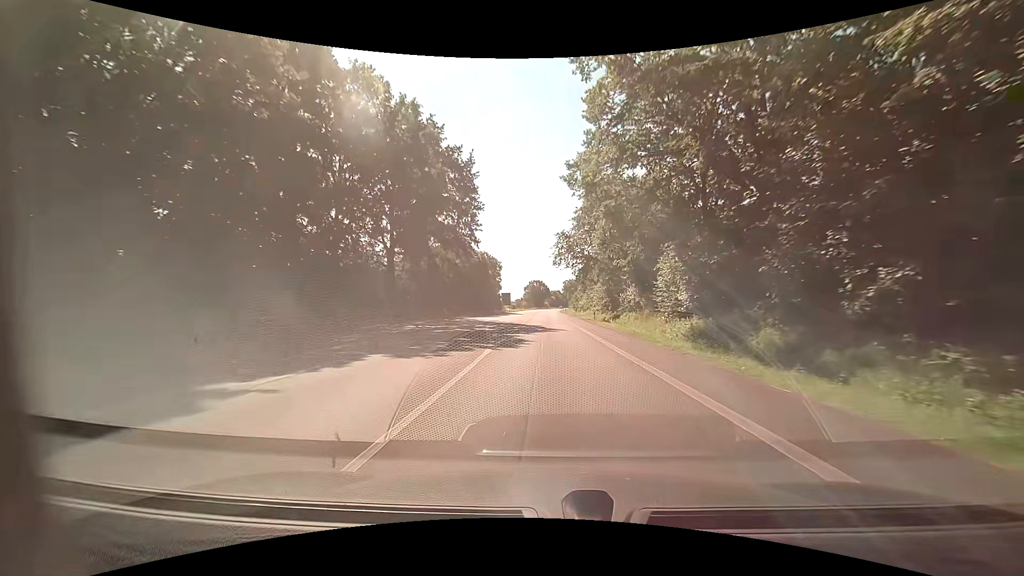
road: primary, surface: asphalt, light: Day
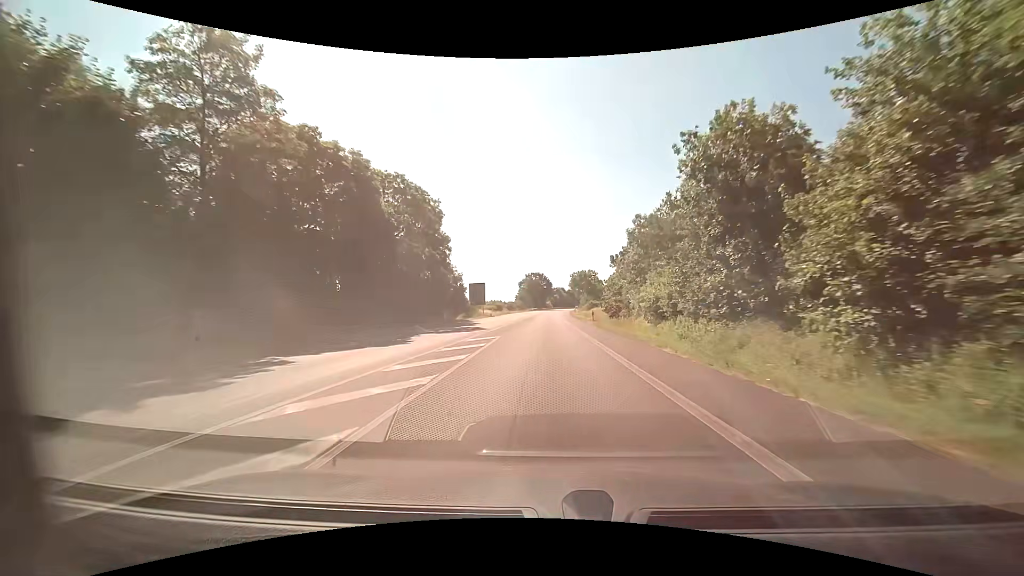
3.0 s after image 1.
(-0.6, +56.5) m; -1°
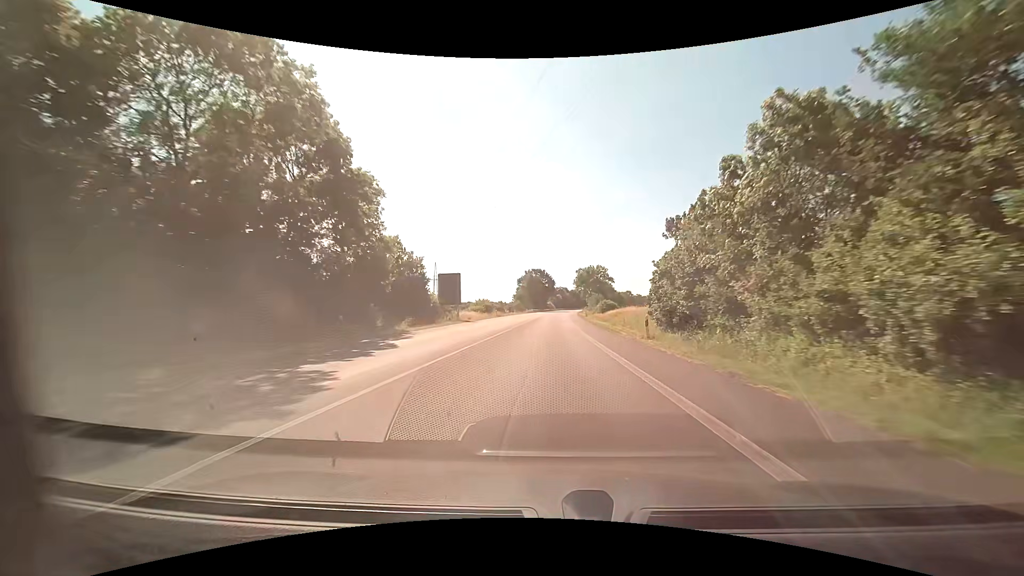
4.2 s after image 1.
(+0.2, +22.6) m; 0°
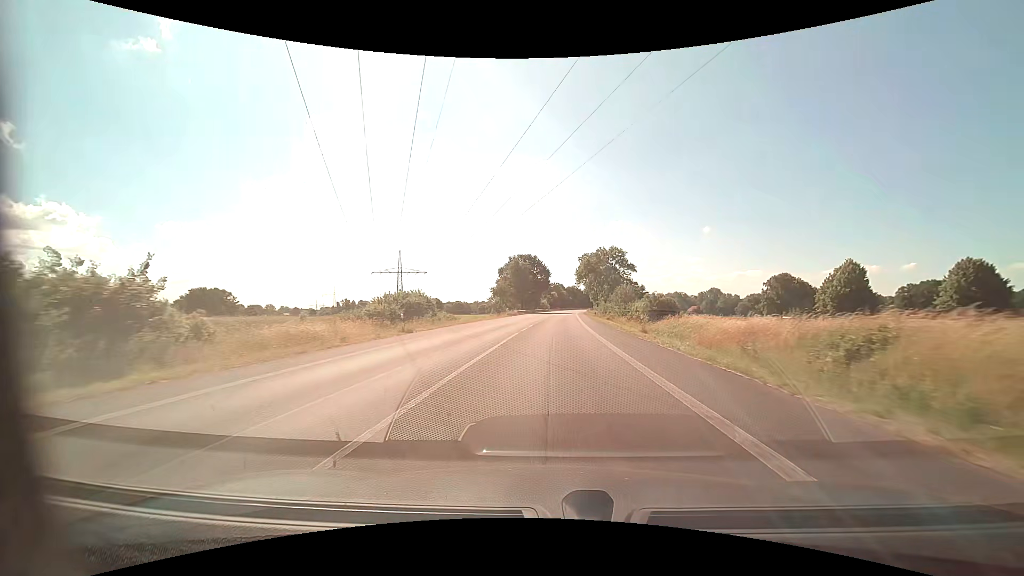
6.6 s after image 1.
(+0.2, +45.0) m; +1°
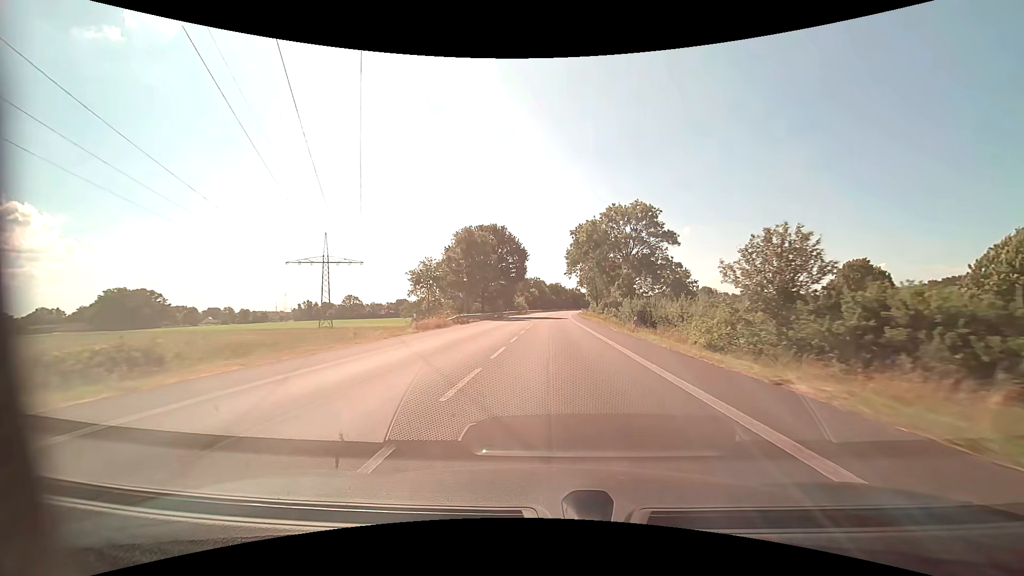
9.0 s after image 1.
(+0.8, +45.1) m; +2°
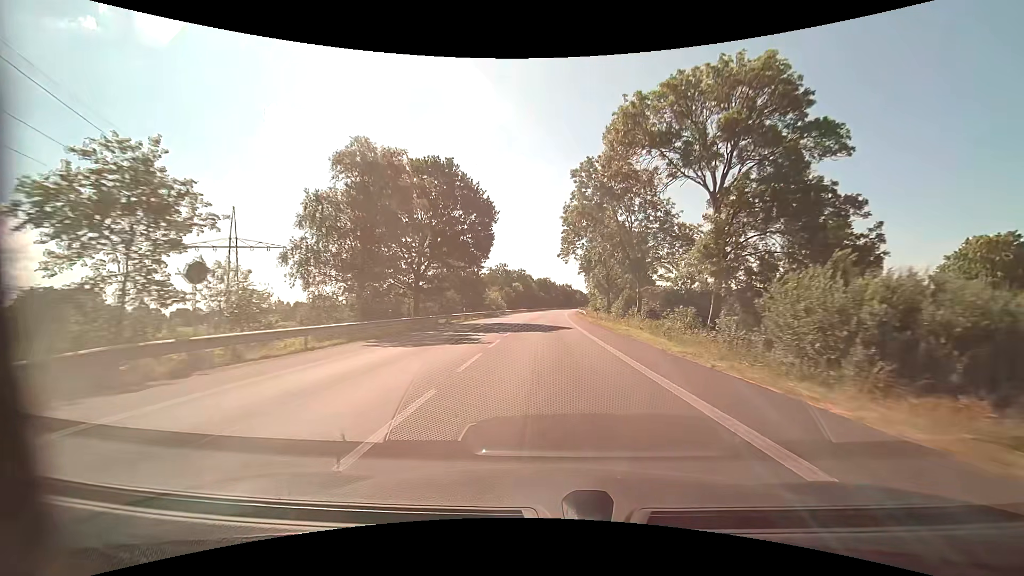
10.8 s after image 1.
(+0.5, +33.9) m; +1°
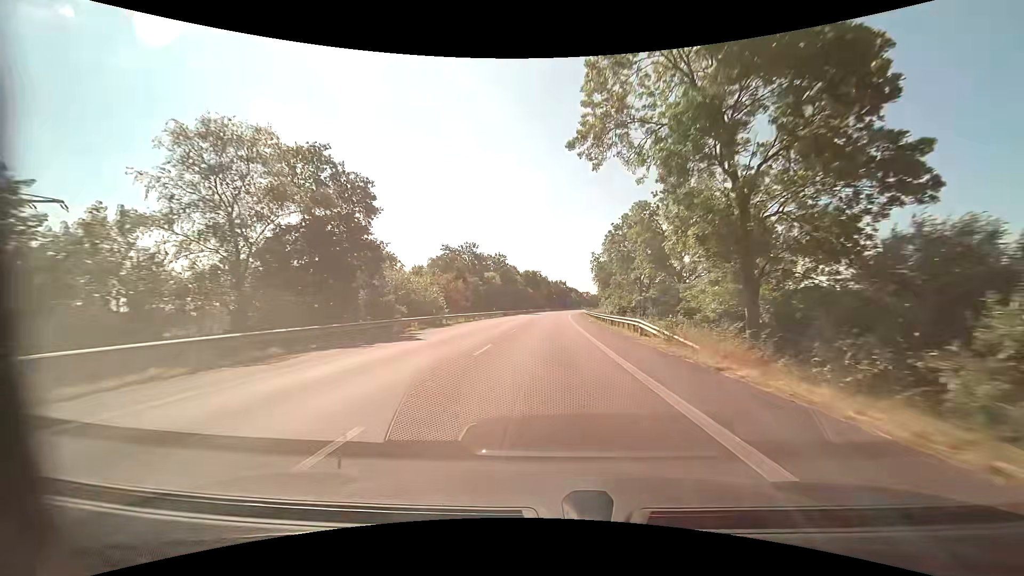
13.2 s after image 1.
(+0.3, +45.2) m; +1°
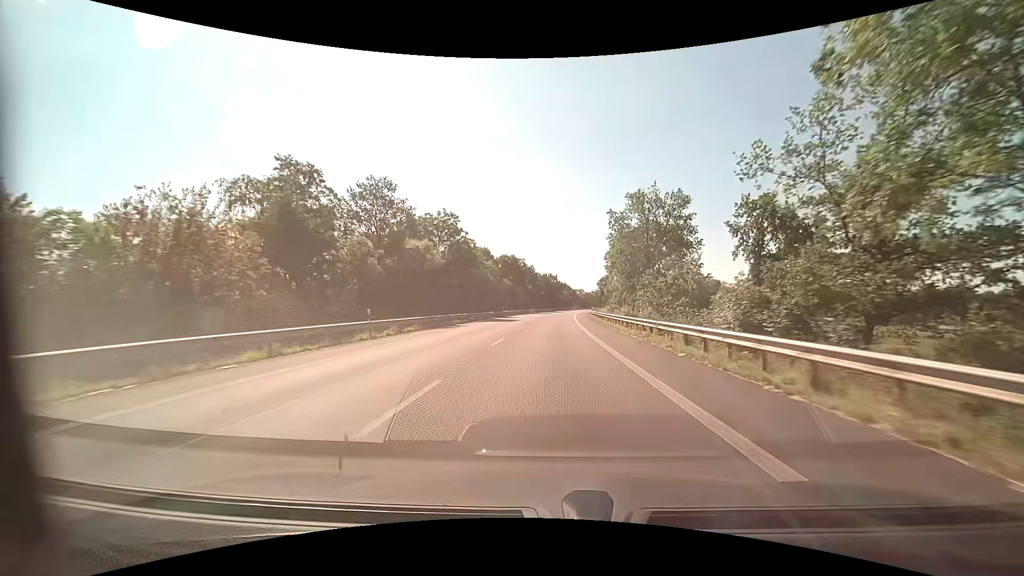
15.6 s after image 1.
(+0.6, +45.3) m; +2°
(0, +10) (0, +20) (0, +30) (0, +40) (+1, +50) (+1, +60) (+2, +70) (+2, +80) (+3, +90) (+4, +100) m
